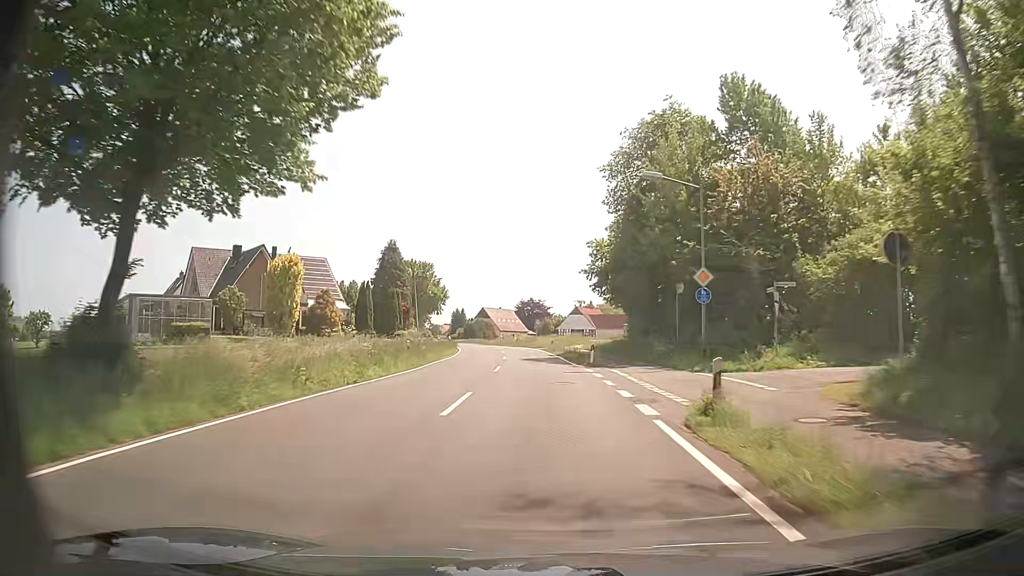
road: tertiary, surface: asphalt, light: Day
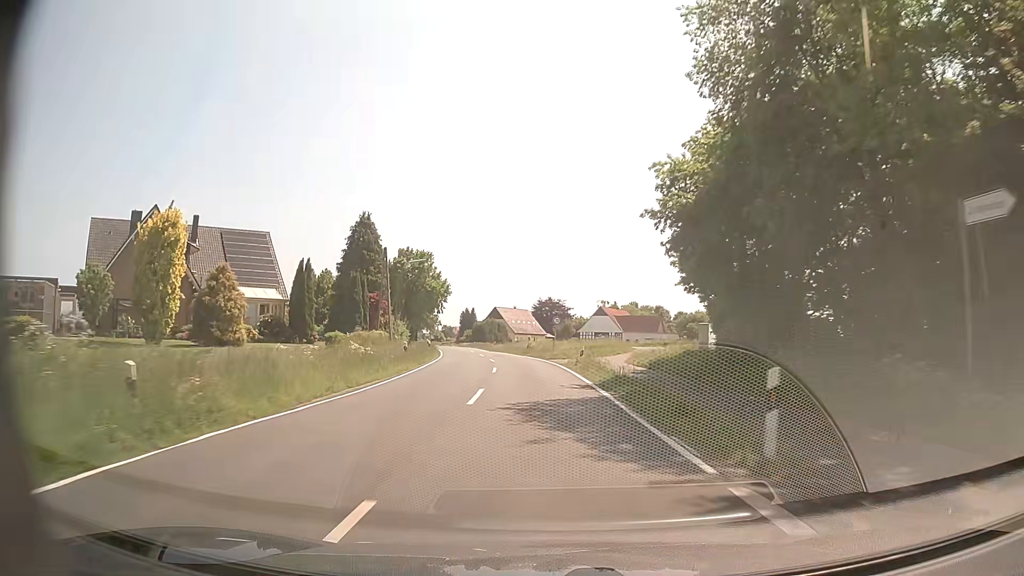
(-0.4, +21.6) m; -2°
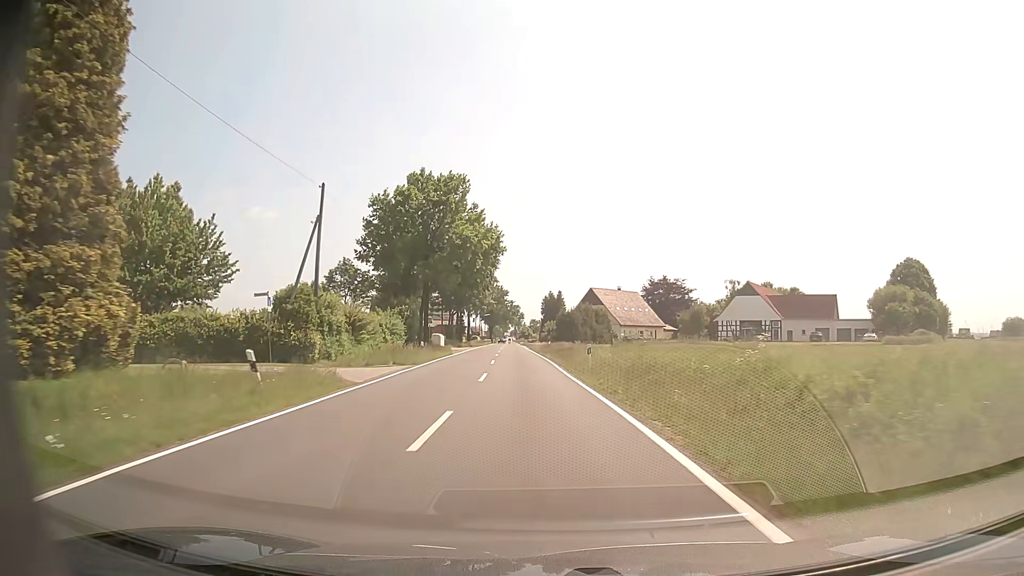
(-3.4, +53.9) m; -7°
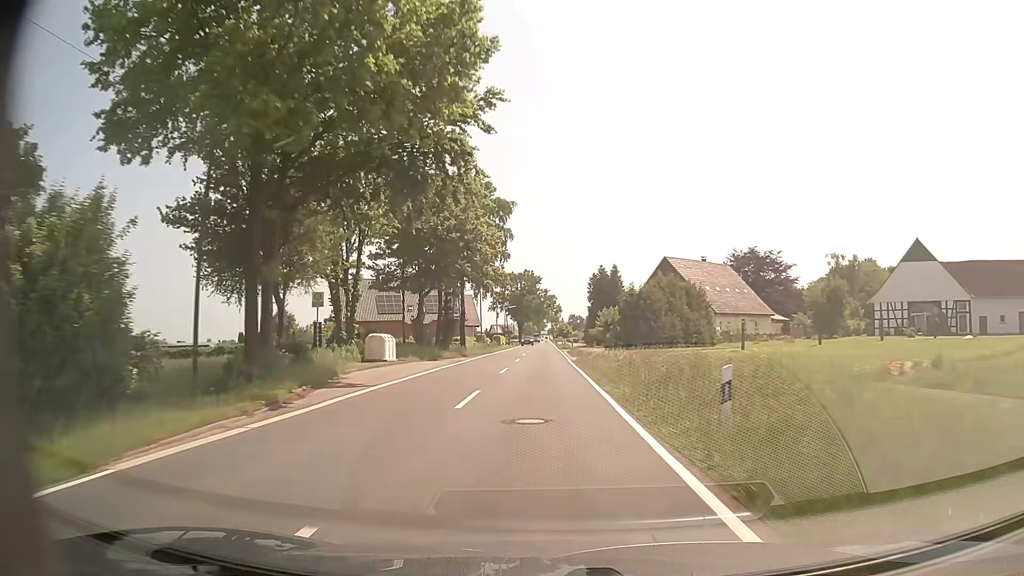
(-1.9, +43.3) m; -4°
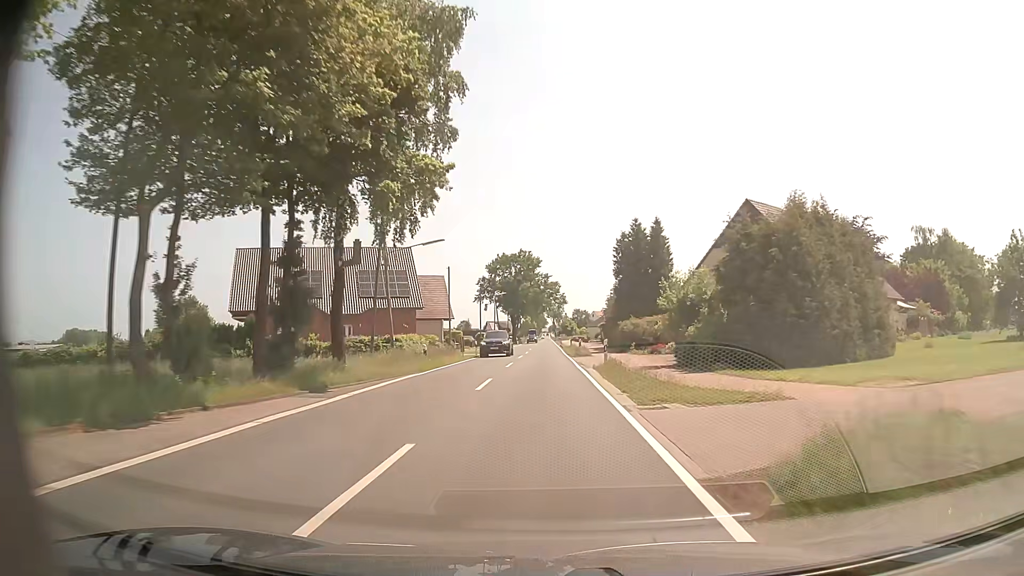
(0.0, +32.5) m; 0°
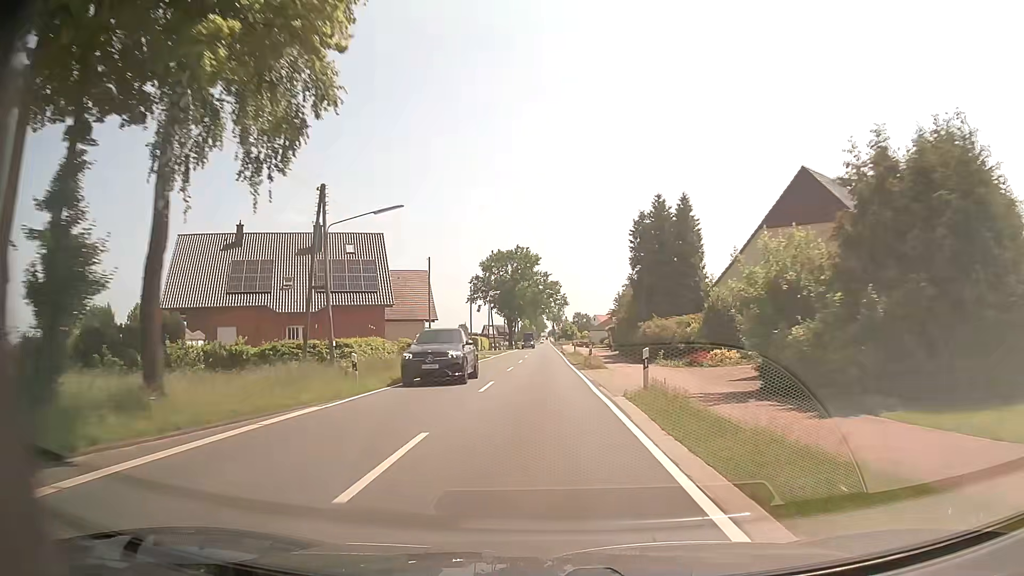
(0.0, +10.8) m; 0°
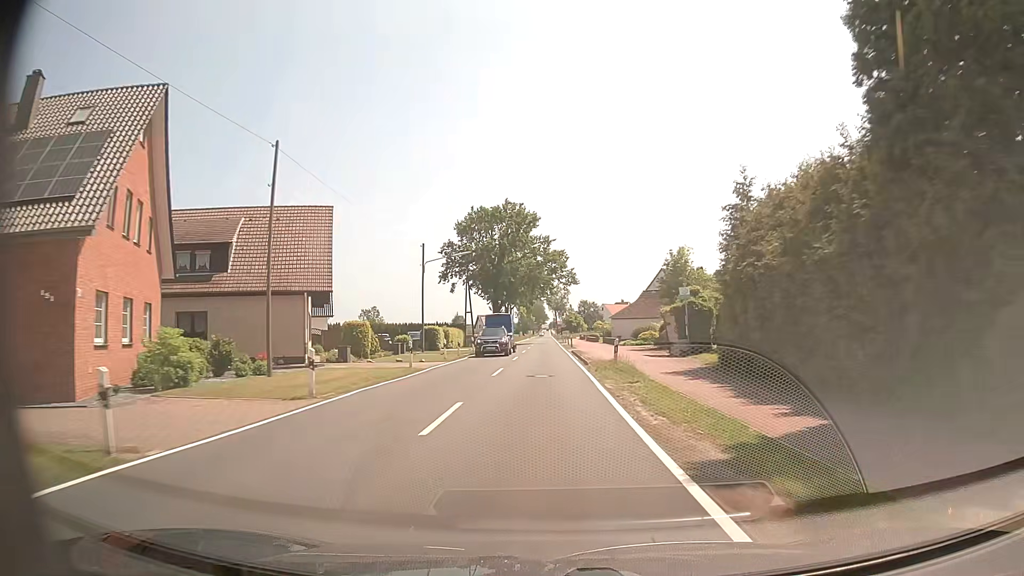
(0.0, +32.4) m; 0°
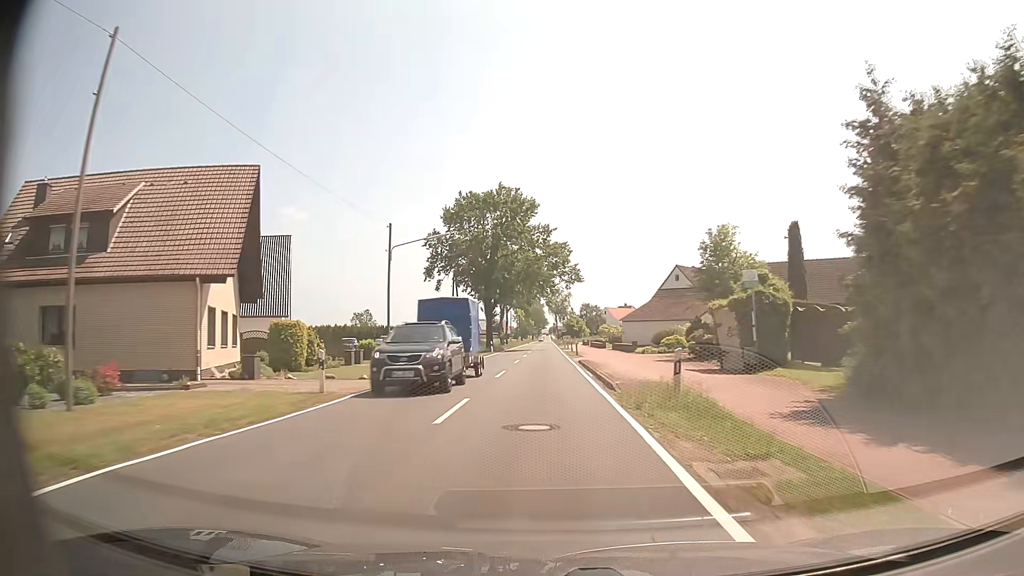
(0.0, +10.8) m; 0°
(0, +10) (0, +20) (0, +30) (0, +40) (0, +50) (0, +60) (0, +70) (0, +80) (0, +90) (+1, +100) m
